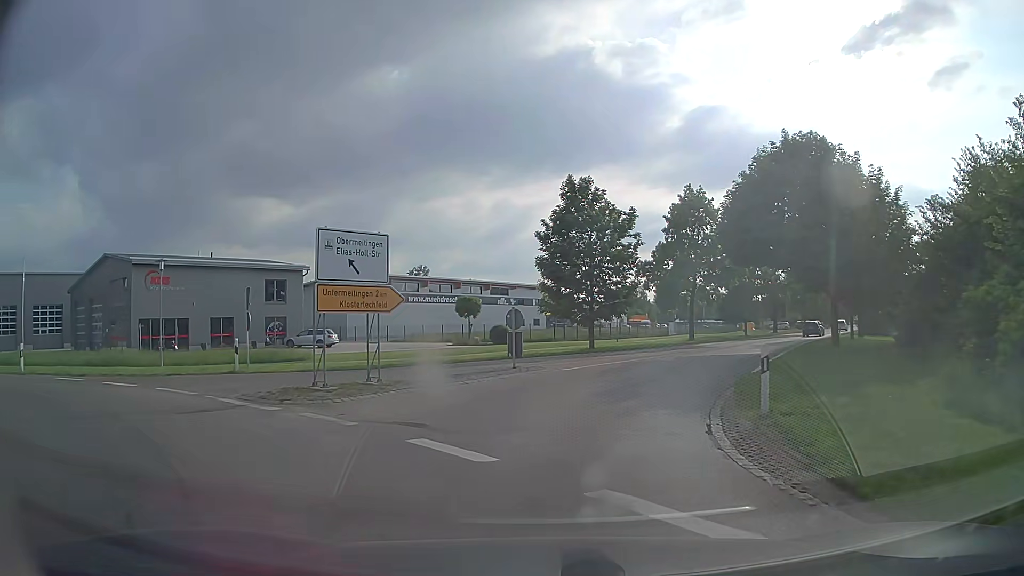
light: Day
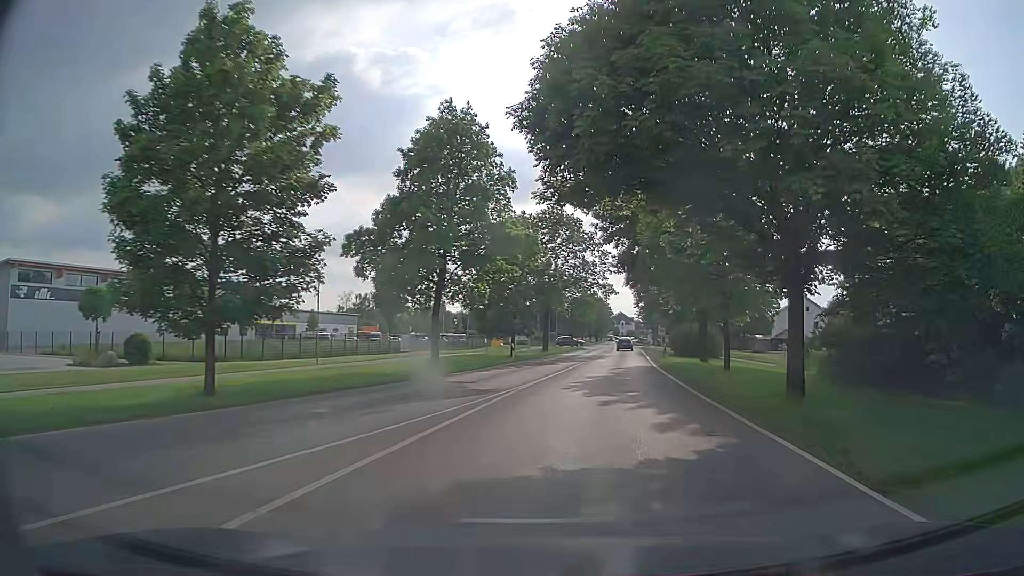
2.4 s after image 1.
(+3.8, +21.2) m; +22°
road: tertiary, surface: asphalt
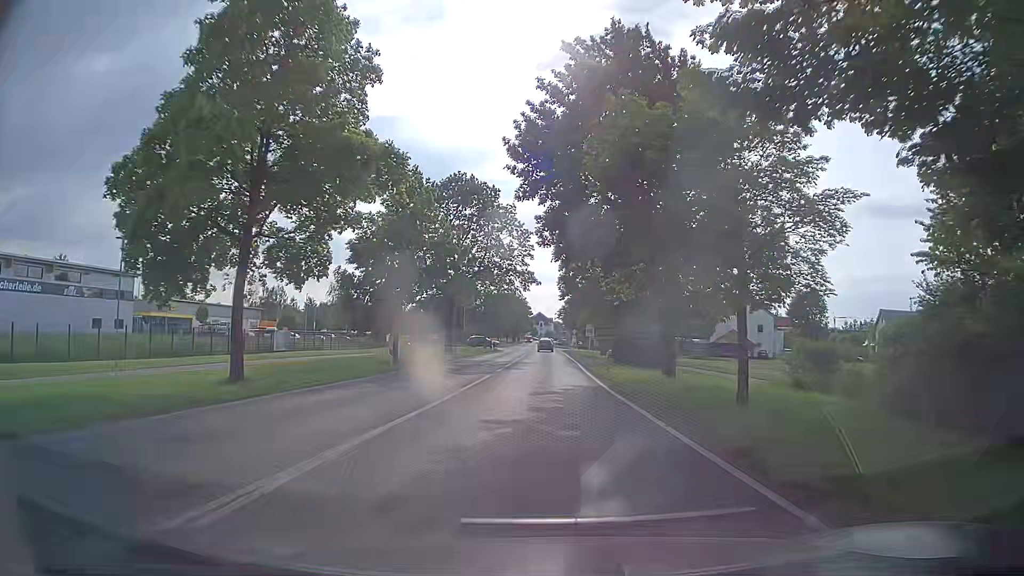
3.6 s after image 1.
(+1.1, +12.7) m; +6°
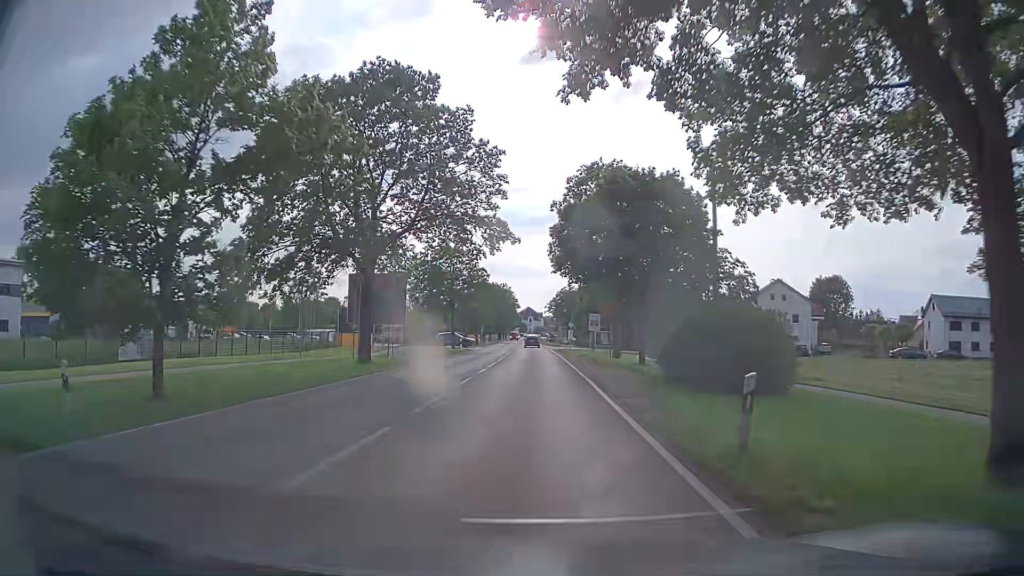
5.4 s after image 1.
(+0.8, +20.6) m; +2°
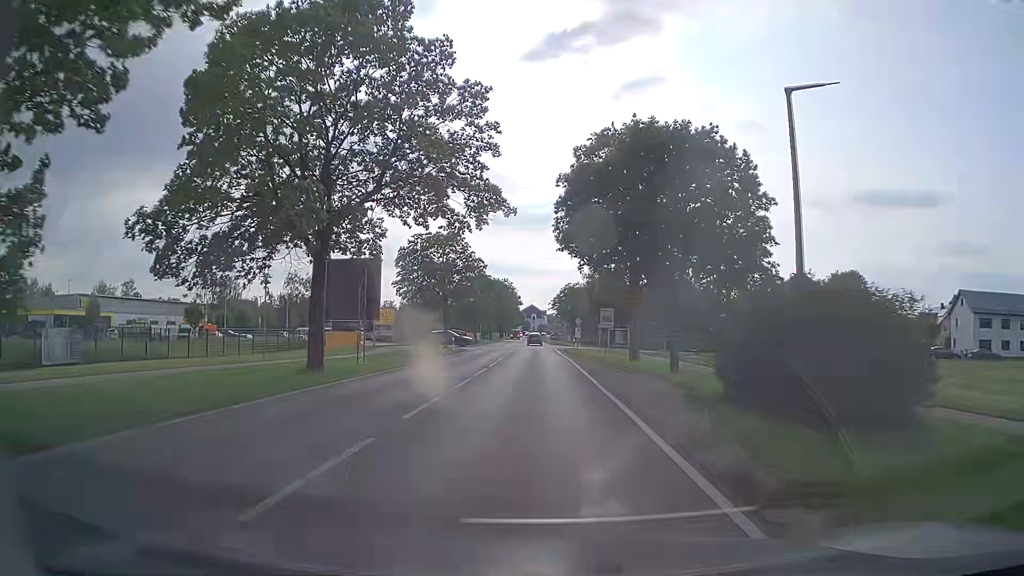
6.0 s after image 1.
(0.0, +7.0) m; 0°
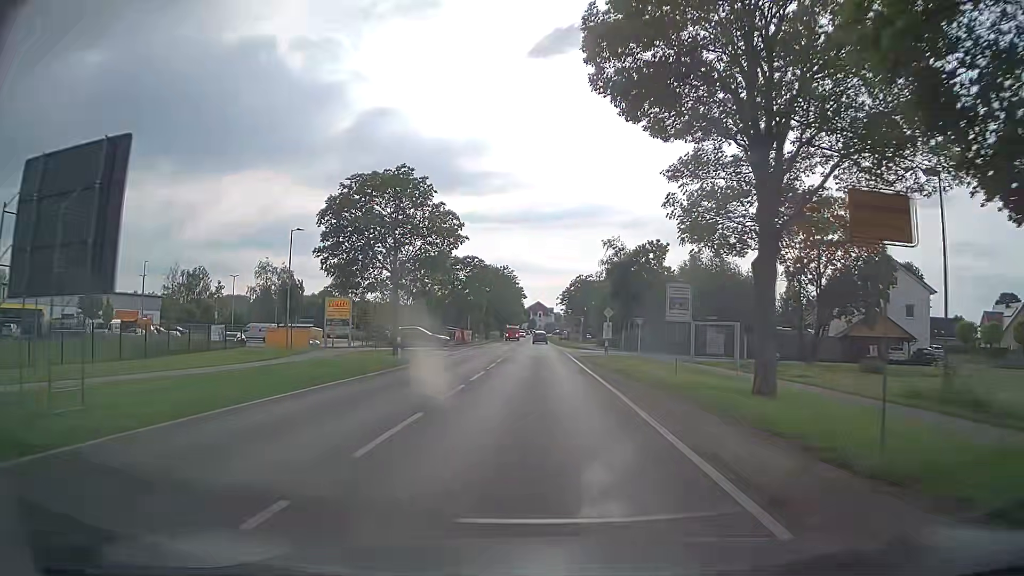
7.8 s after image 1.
(-0.2, +21.3) m; -1°
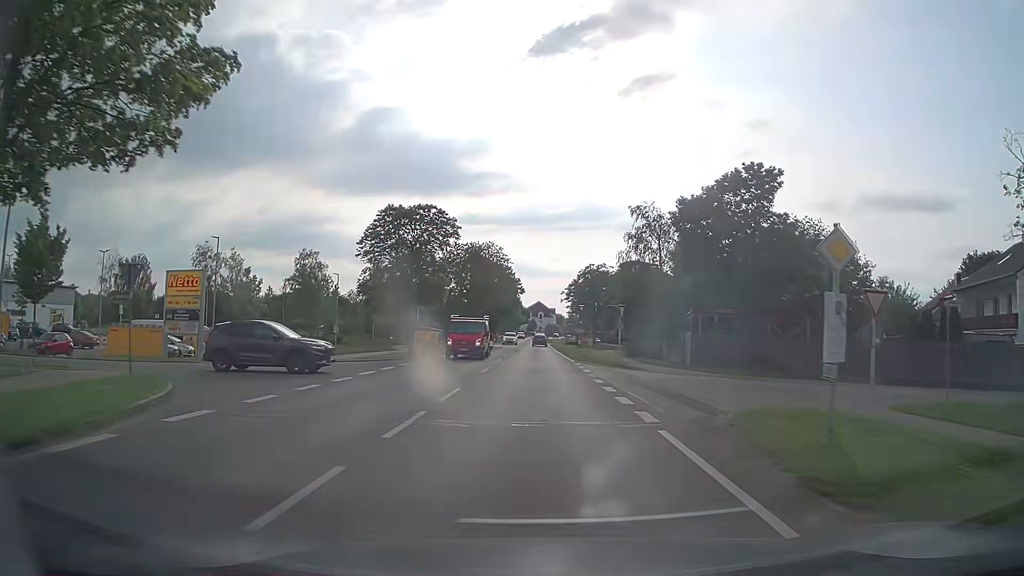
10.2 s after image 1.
(0.0, +28.4) m; +1°
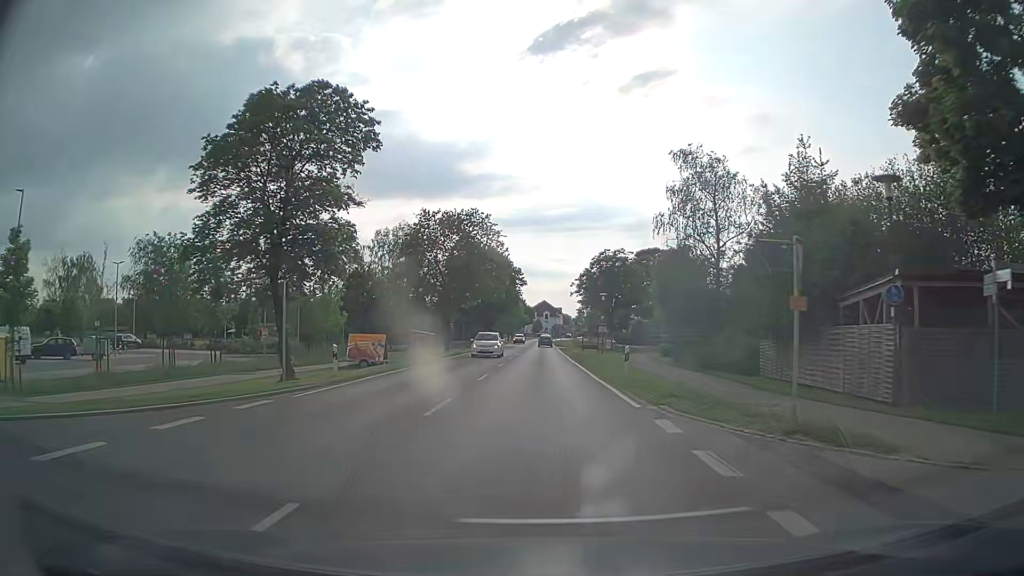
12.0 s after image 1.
(-0.2, +21.3) m; -1°
(0, +10) (0, +20) (0, +30) (0, +40) (0, +50) (0, +60) (+1, +70) (+1, +80) (+1, +90) (+1, +100) m
